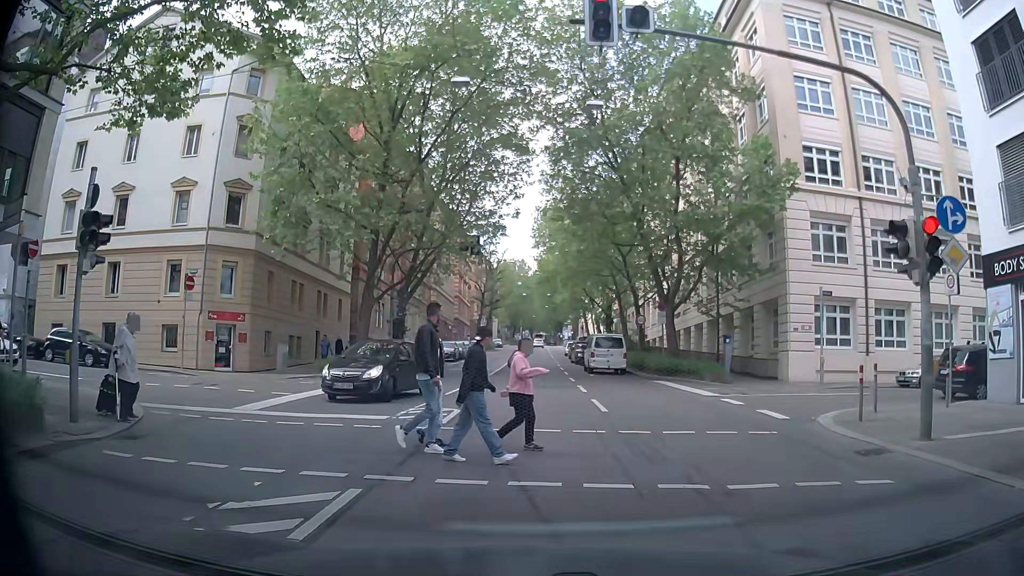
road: secondary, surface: asphalt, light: Day
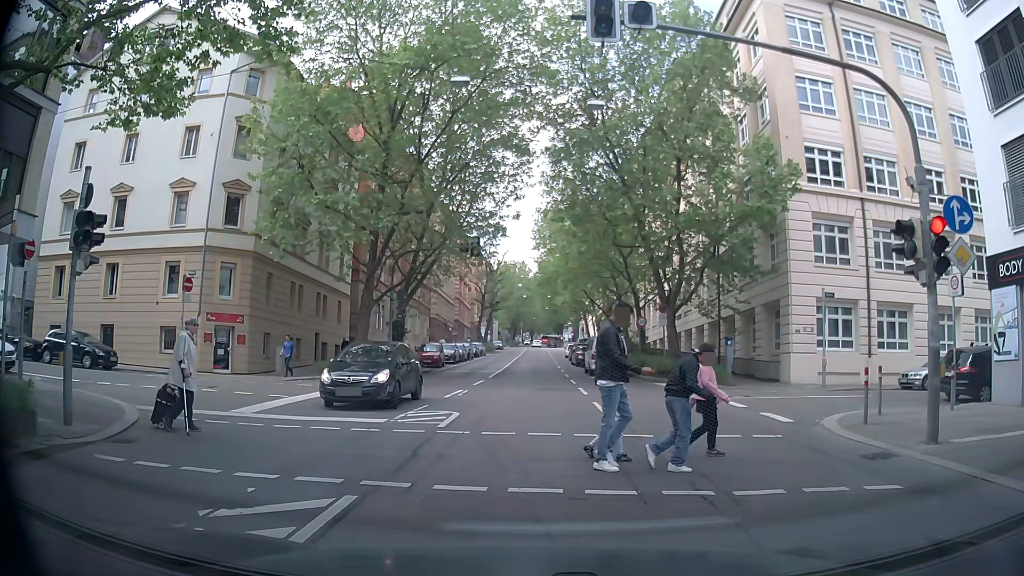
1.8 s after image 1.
(0.0, +0.2) m; 0°
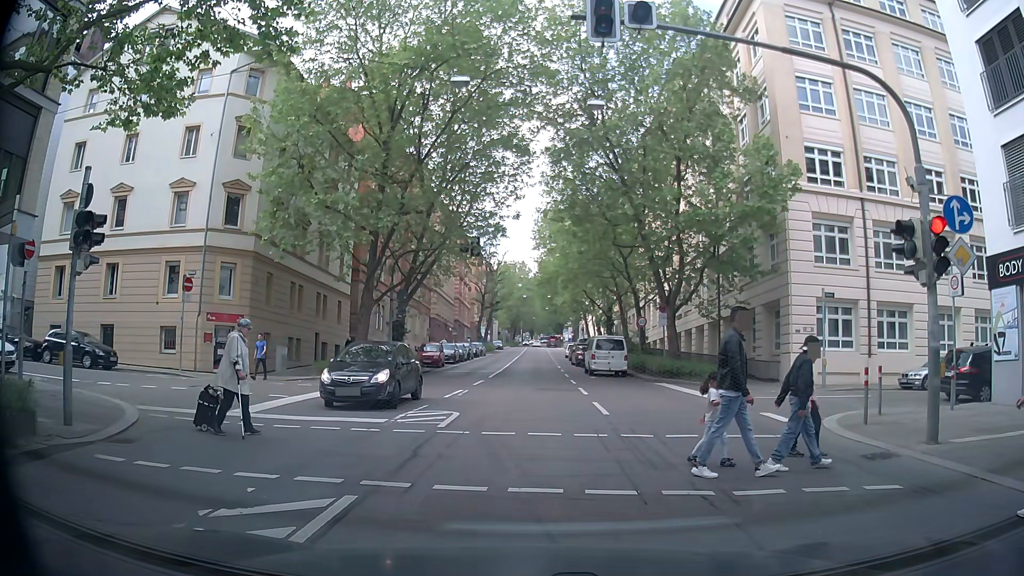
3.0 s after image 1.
(0.0, 0.0) m; 0°
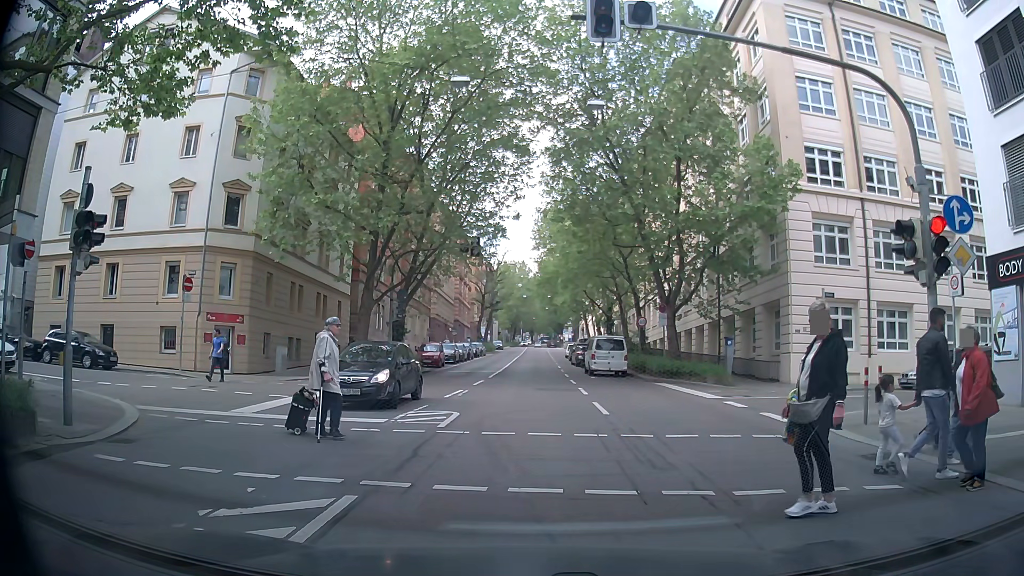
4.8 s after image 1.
(0.0, 0.0) m; 0°
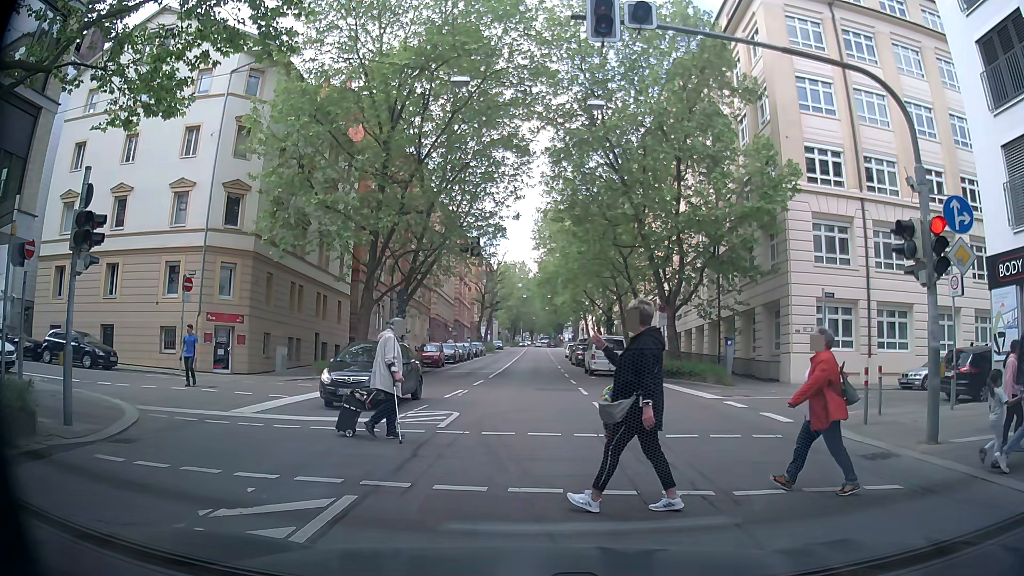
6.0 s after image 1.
(0.0, 0.0) m; 0°
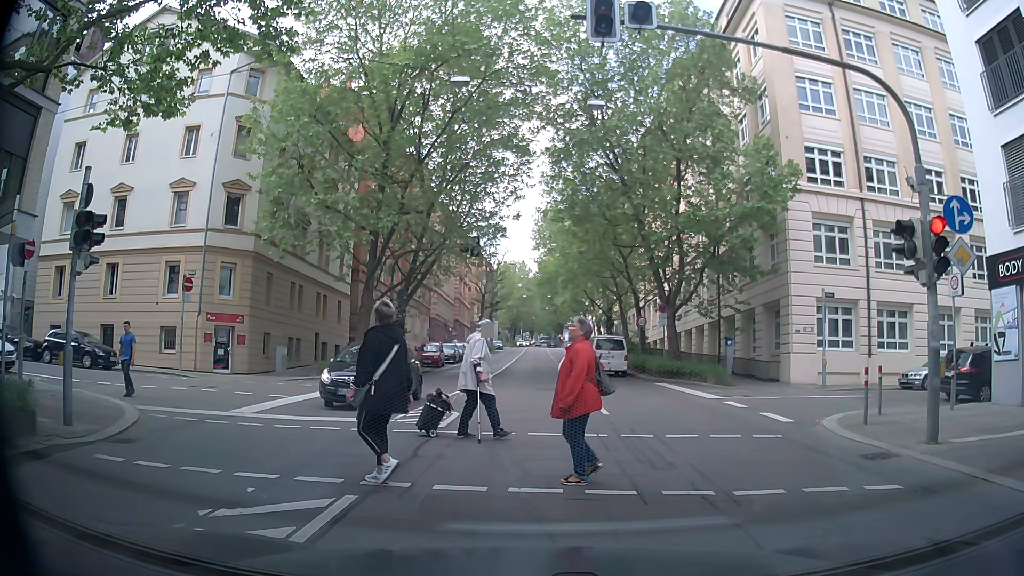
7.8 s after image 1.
(0.0, 0.0) m; 0°
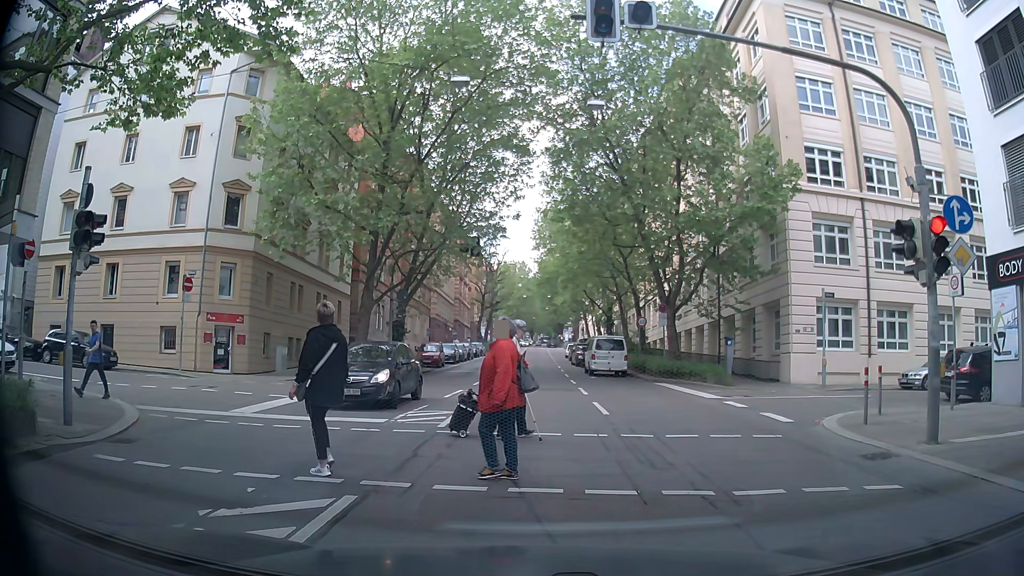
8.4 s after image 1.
(0.0, 0.0) m; 0°
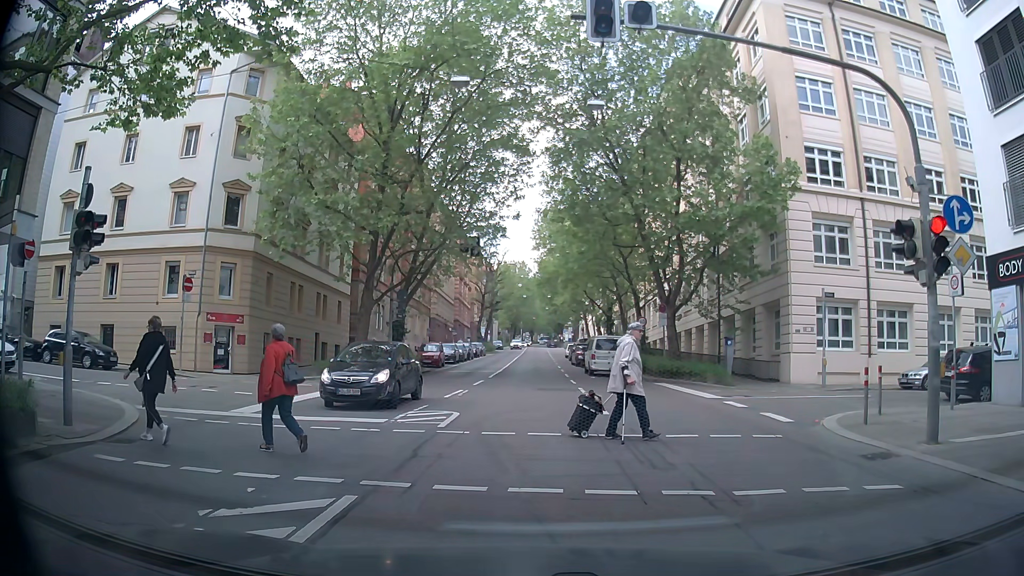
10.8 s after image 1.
(0.0, 0.0) m; 0°
